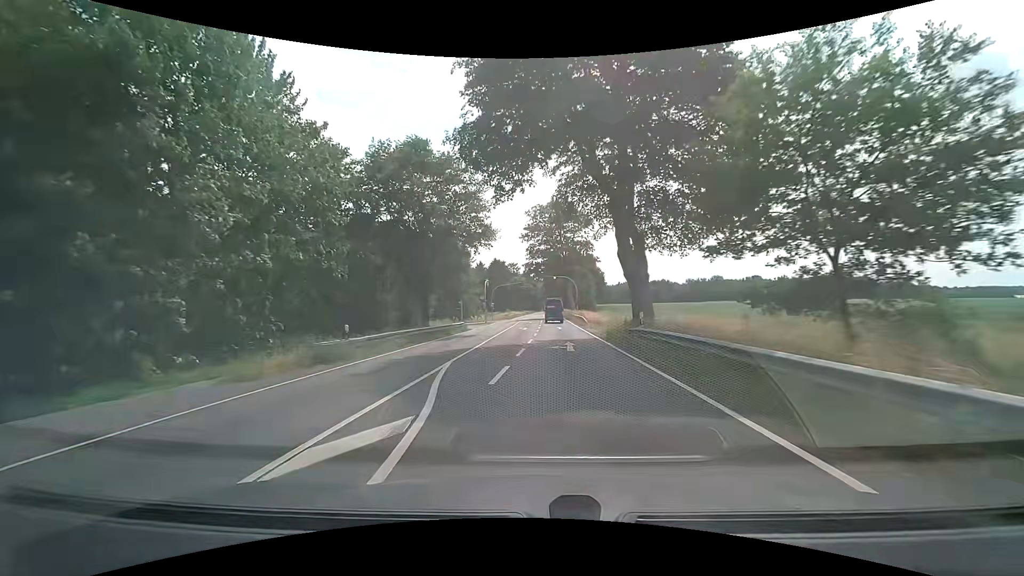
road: primary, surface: asphalt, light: Day
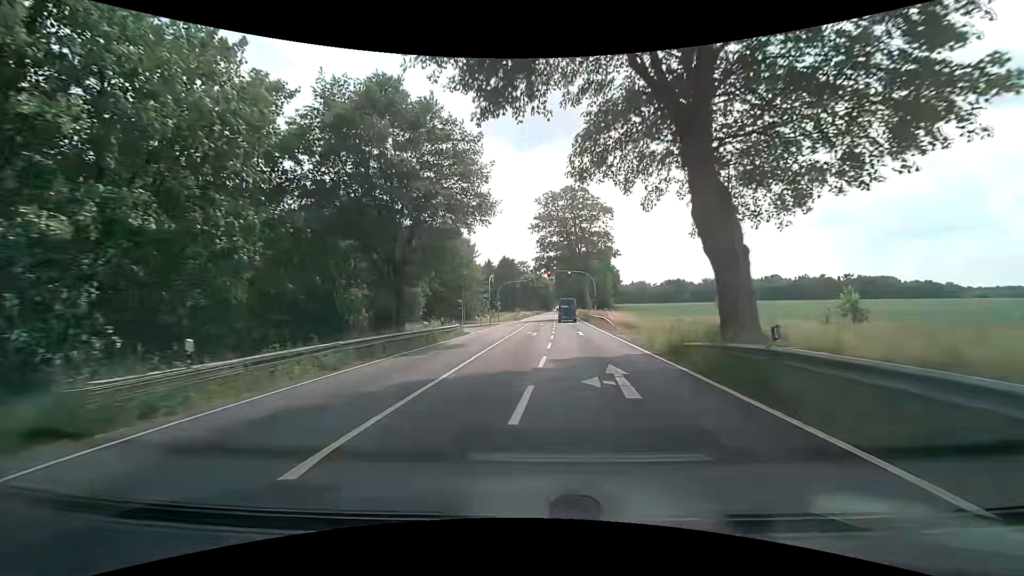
(-0.1, +9.2) m; -2°
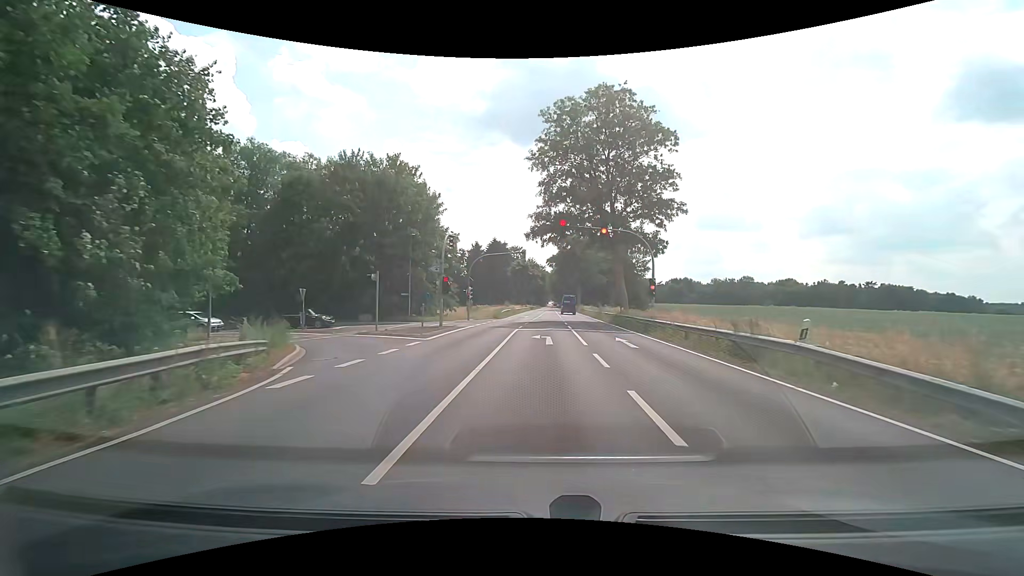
(-0.2, +30.0) m; 0°
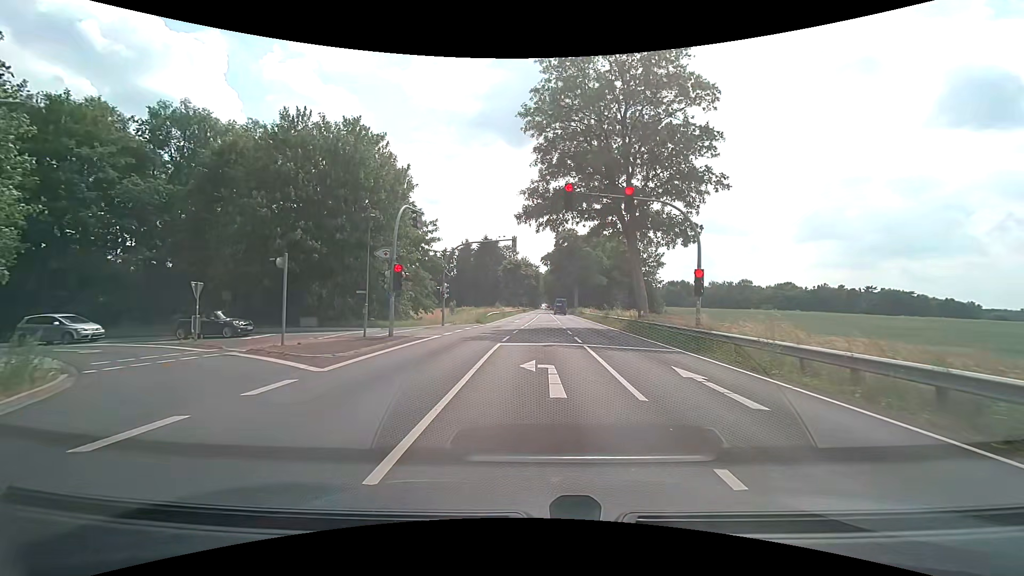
(+0.1, +9.2) m; +1°
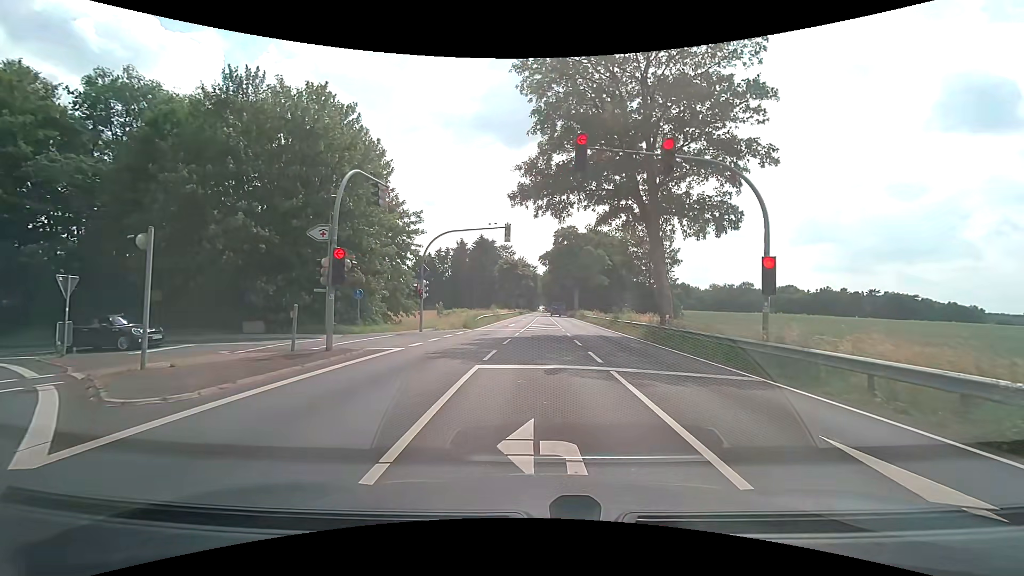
(0.0, +6.0) m; +1°
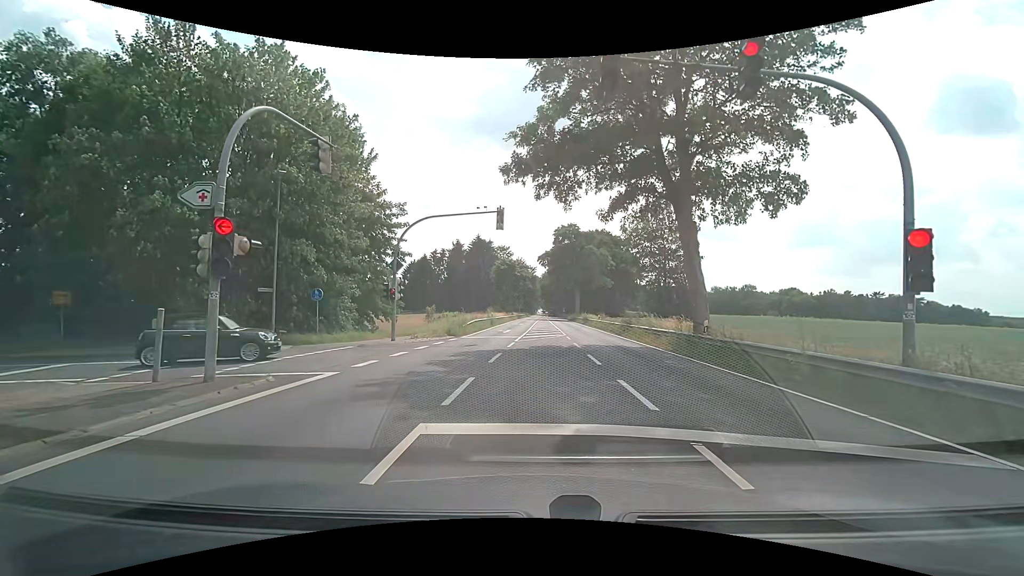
(0.0, +5.2) m; -1°
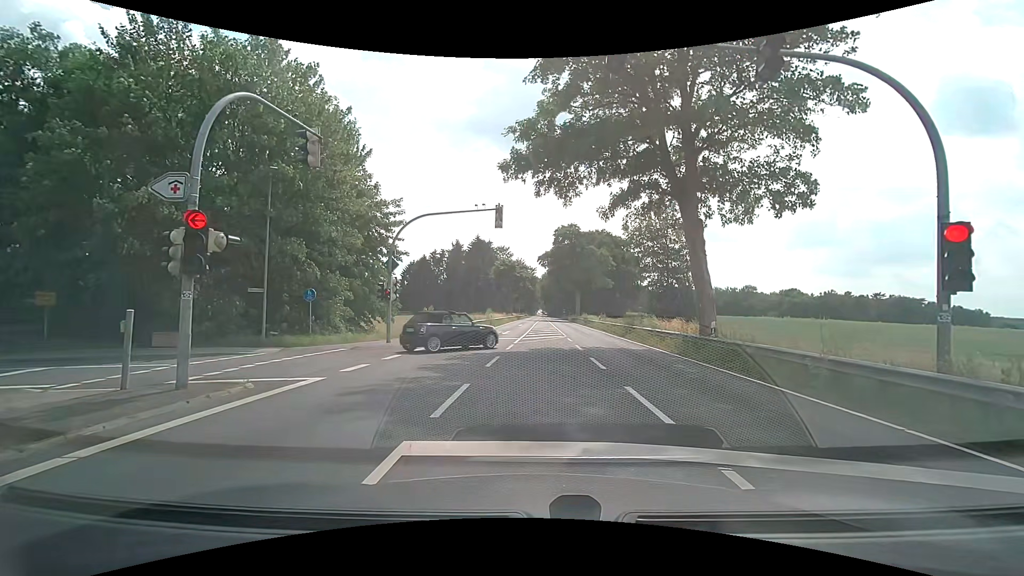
(0.0, +0.7) m; 0°
(0, +10) (-5, +18) (-15, +19) (-25, +19) (-35, +20) (-45, +20) (-55, +20) (-65, +21) (-75, +22) (-85, +23) m
